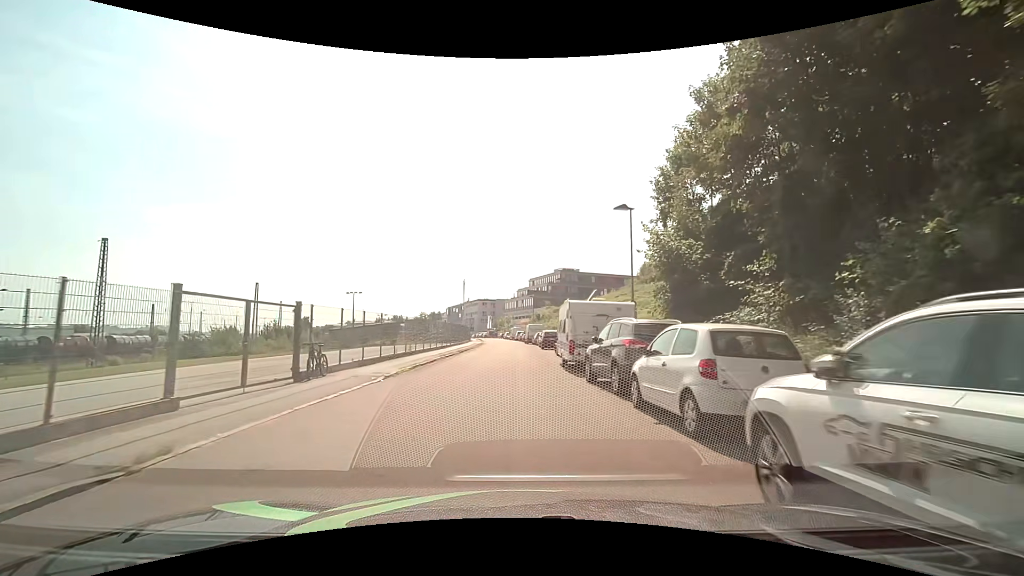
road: residential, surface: asphalt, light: Day
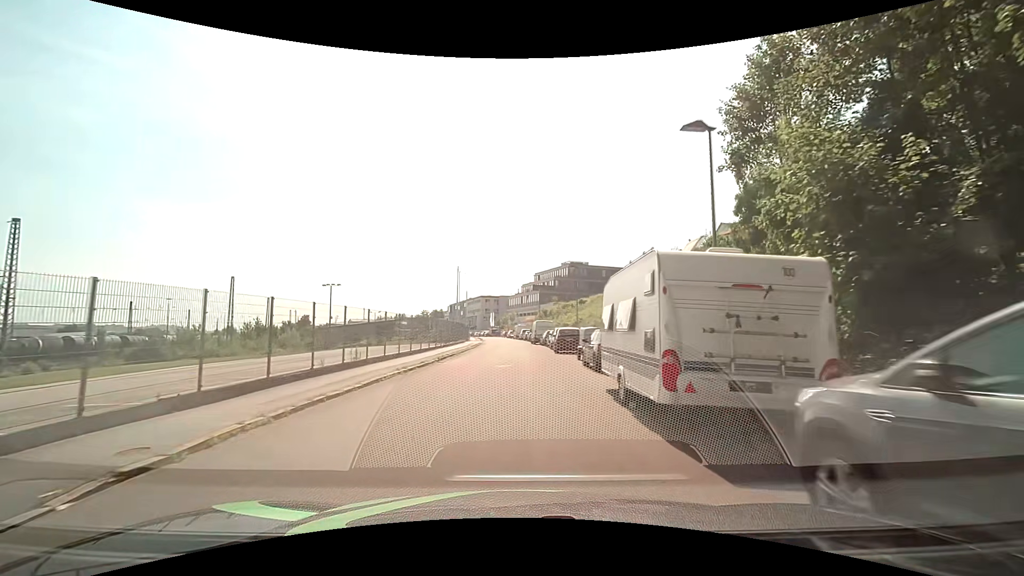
(0.0, +10.6) m; 0°
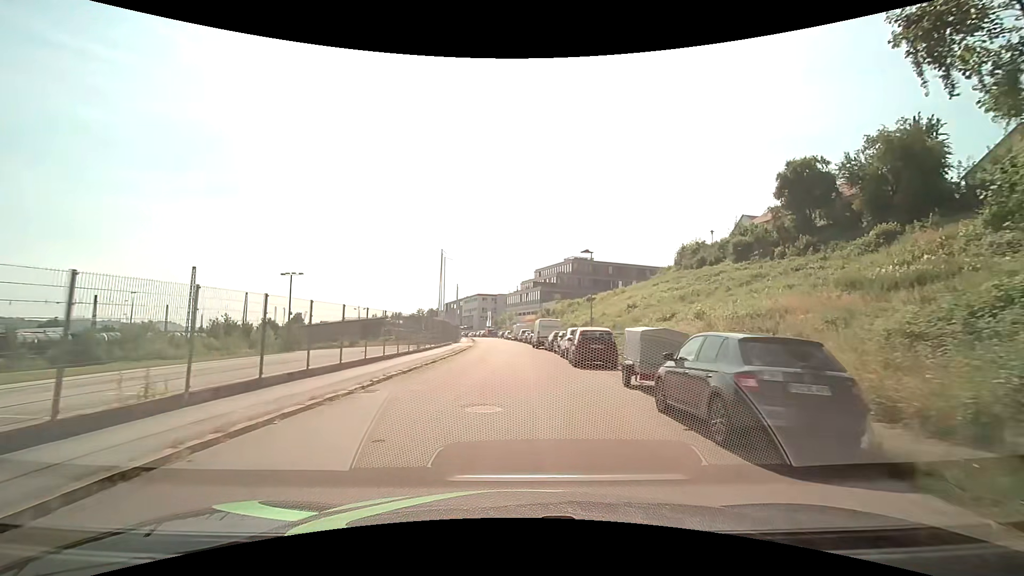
(-0.1, +10.6) m; 0°
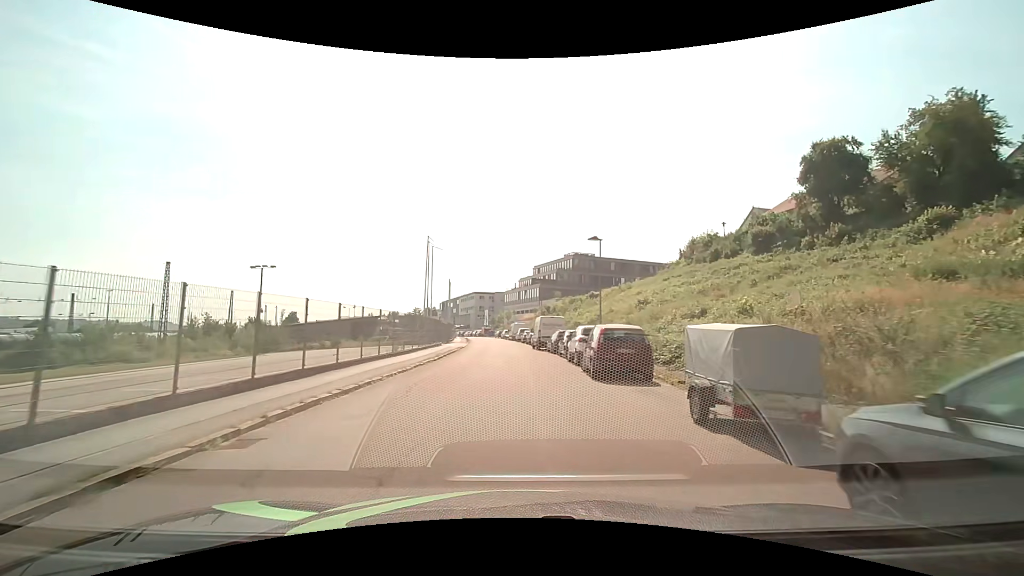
(0.0, +5.4) m; 0°
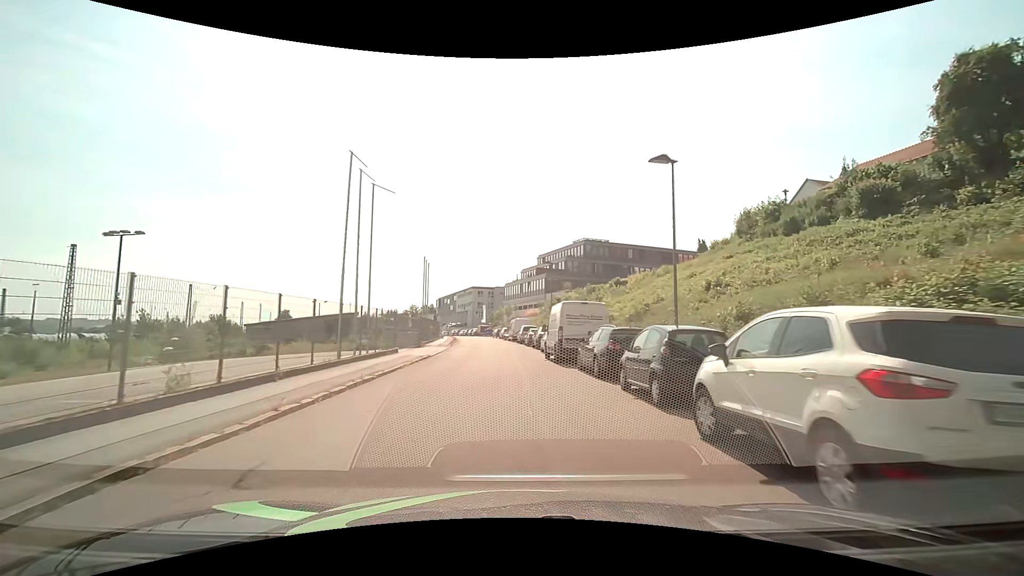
(0.0, +16.5) m; 0°
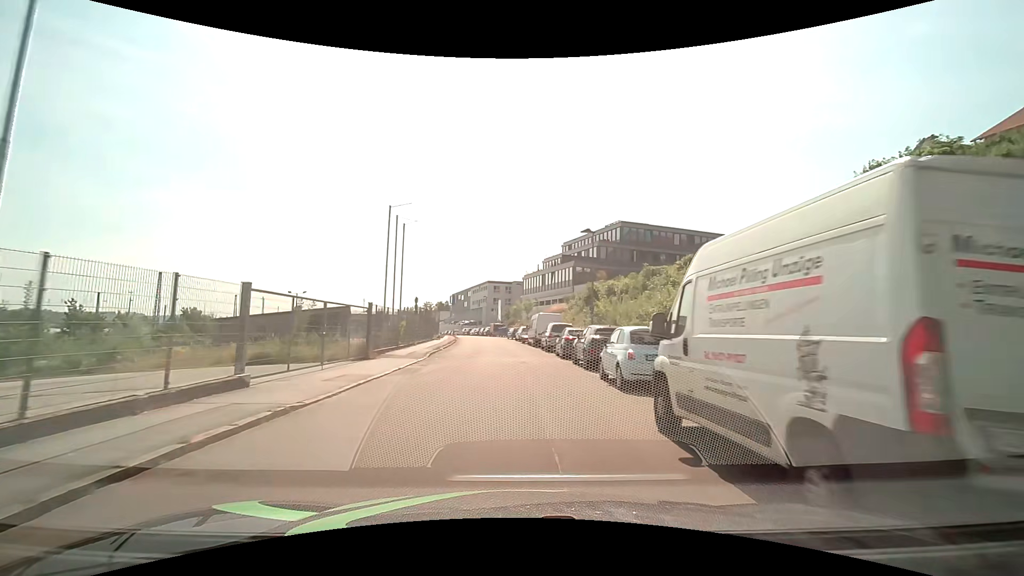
(-0.4, +16.8) m; -2°
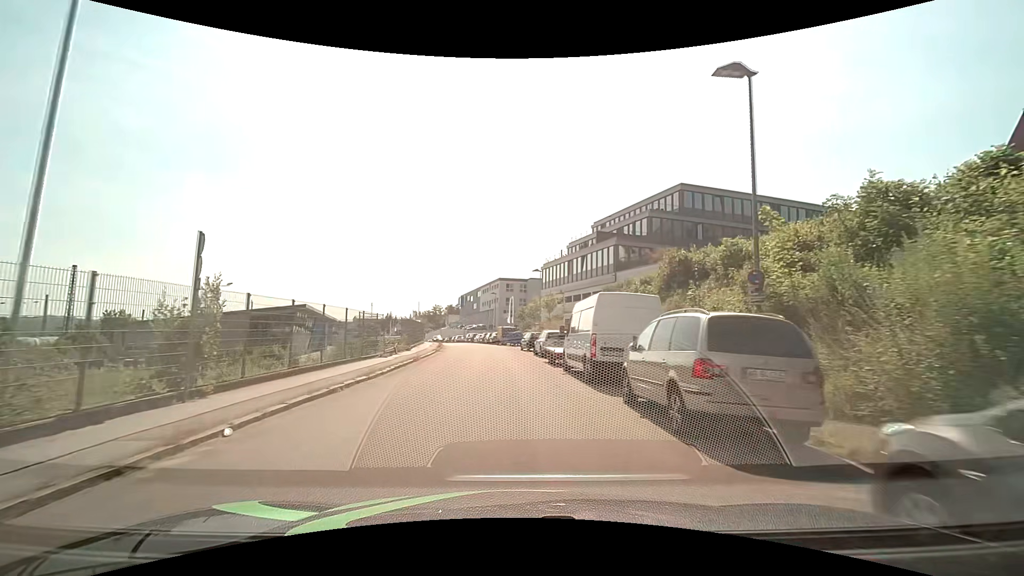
(-0.2, +22.6) m; -1°
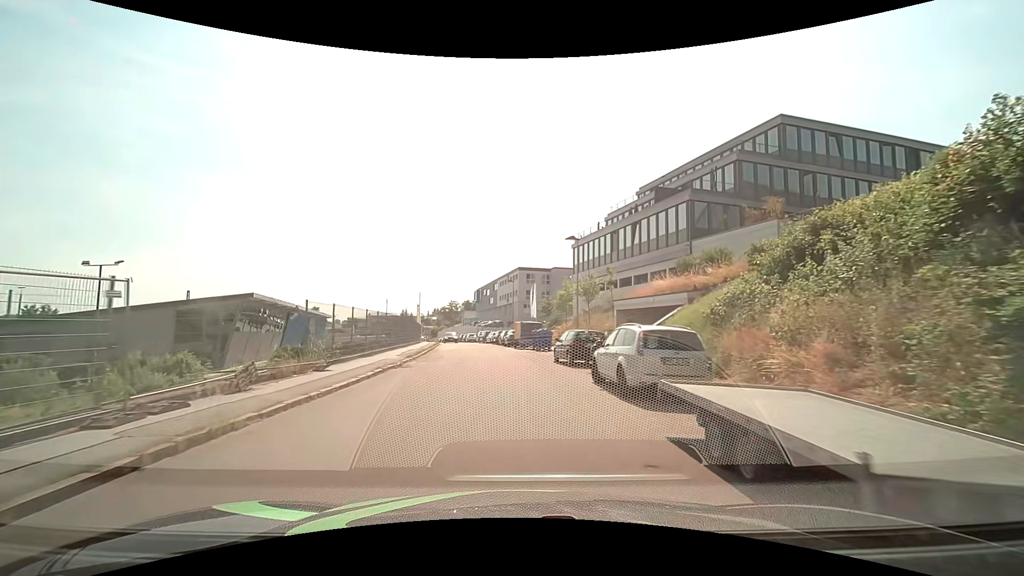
(-0.5, +17.0) m; -3°
(0, +10) (0, +20) (-1, +30) (-2, +40) (-4, +50) (-5, +60) (-7, +69) (-9, +79) (-11, +89) (-14, +99) m
